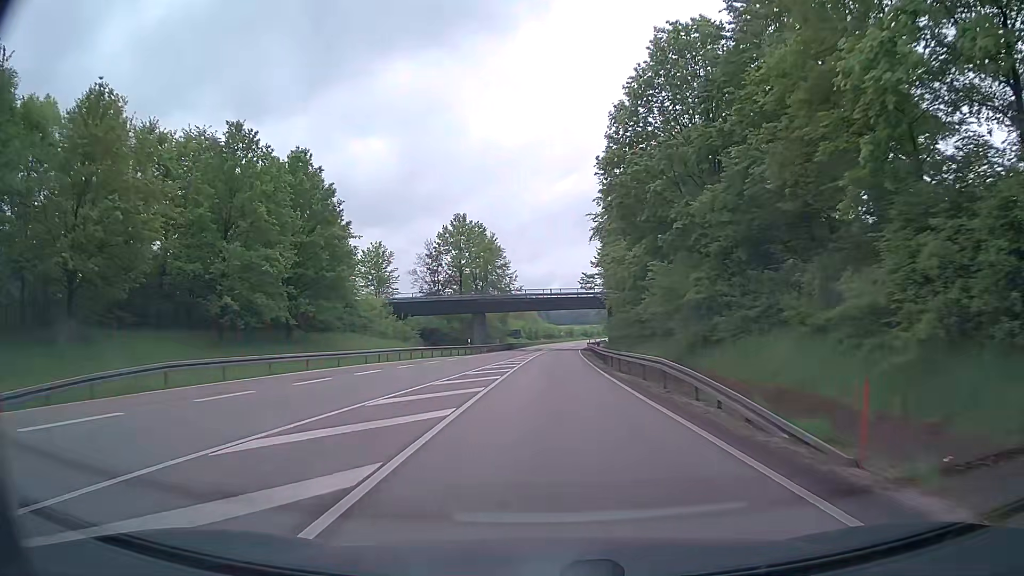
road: primary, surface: asphalt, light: Day
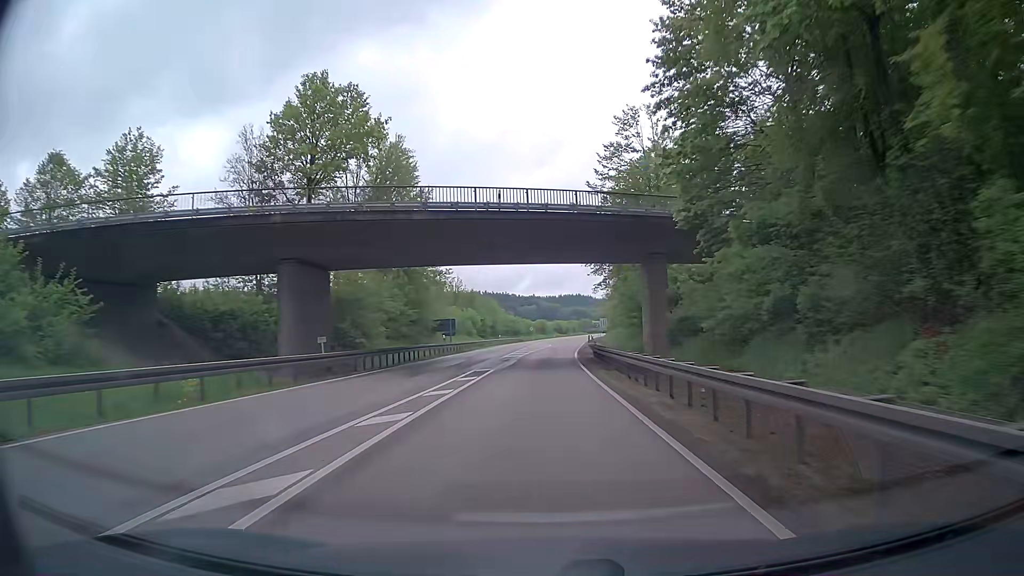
(+0.5, +54.9) m; +1°
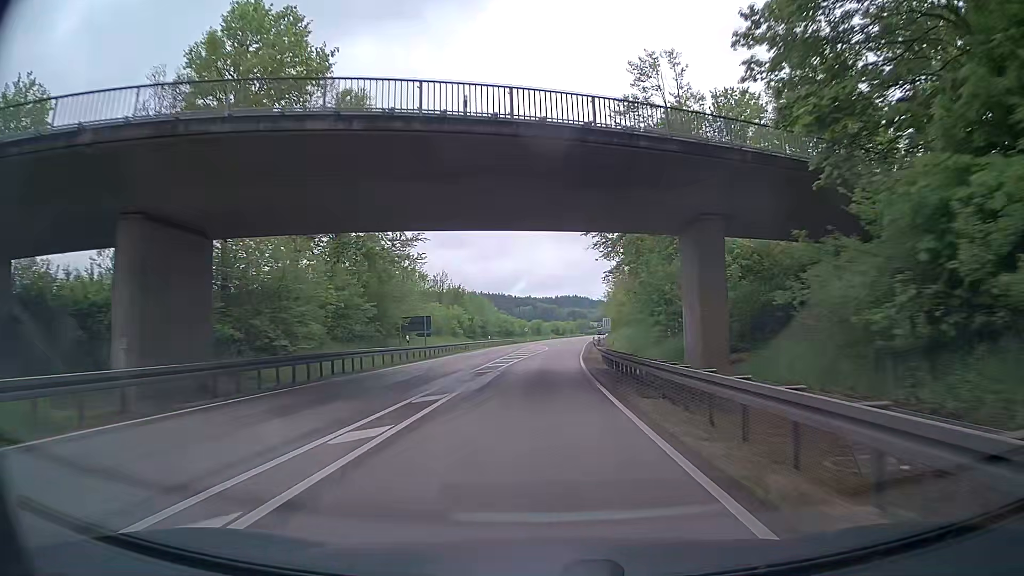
(+0.1, +12.2) m; +1°
